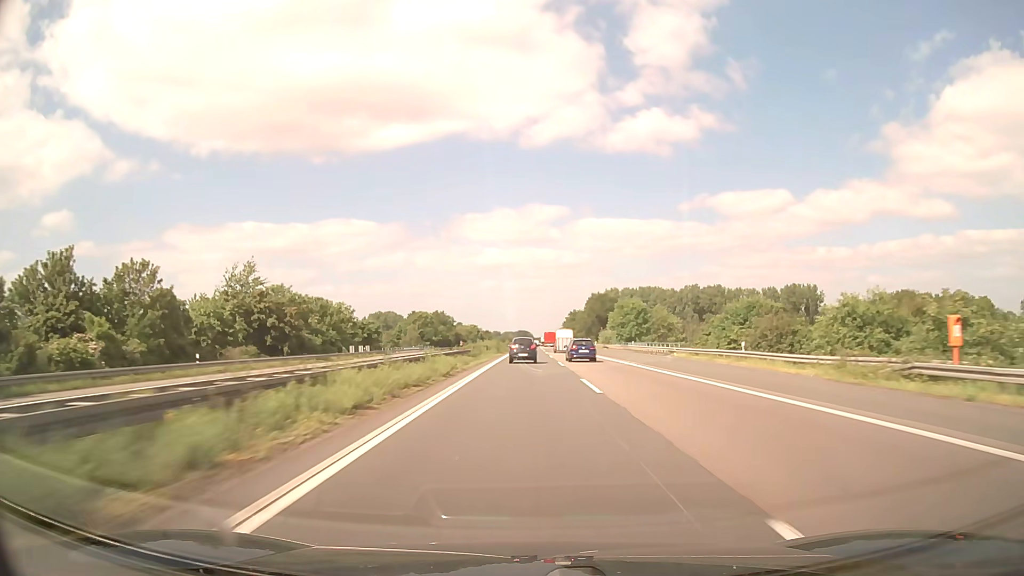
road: motorway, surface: asphalt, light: Day
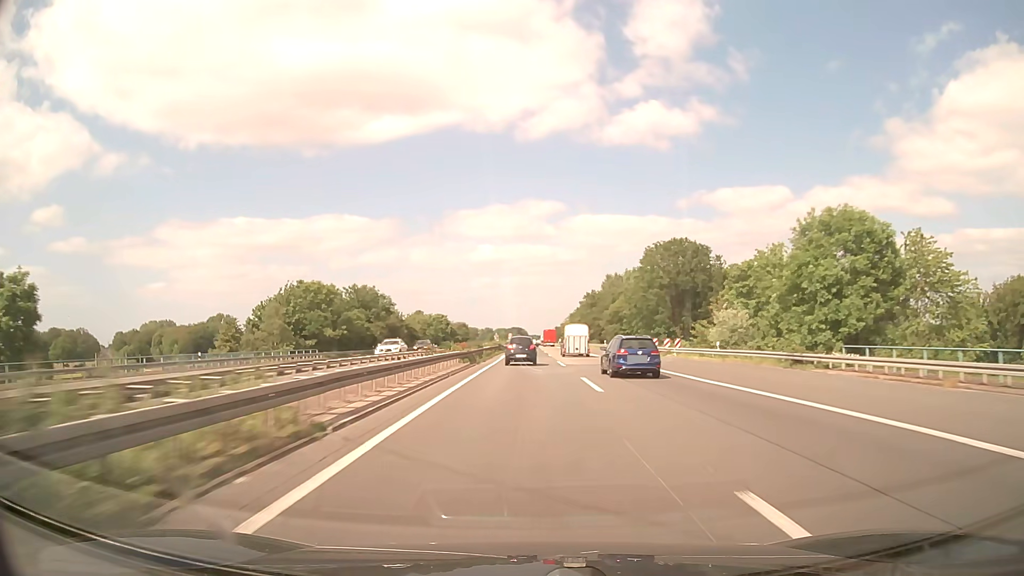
(+0.3, +92.2) m; 0°
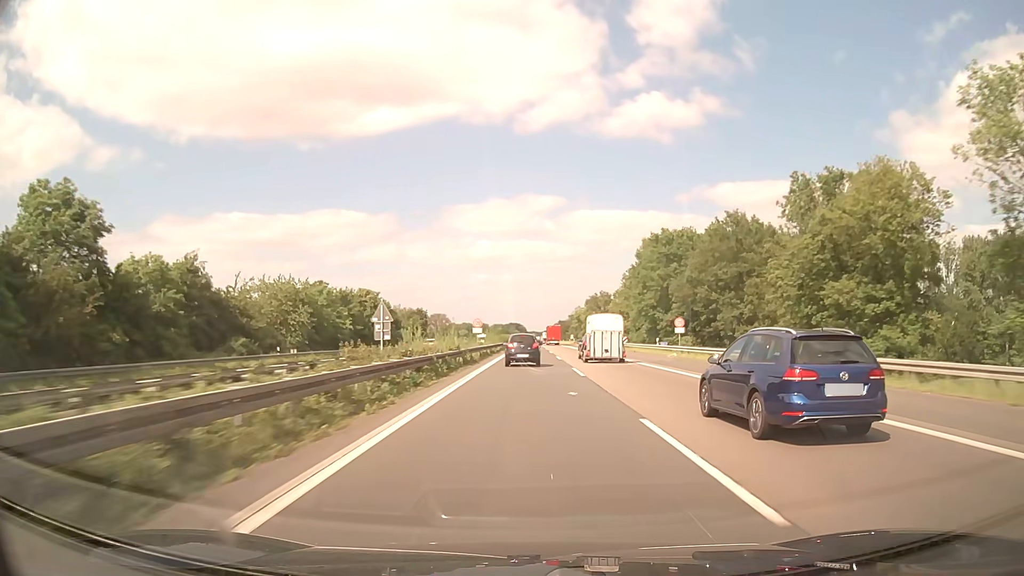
(+0.1, +89.5) m; 0°
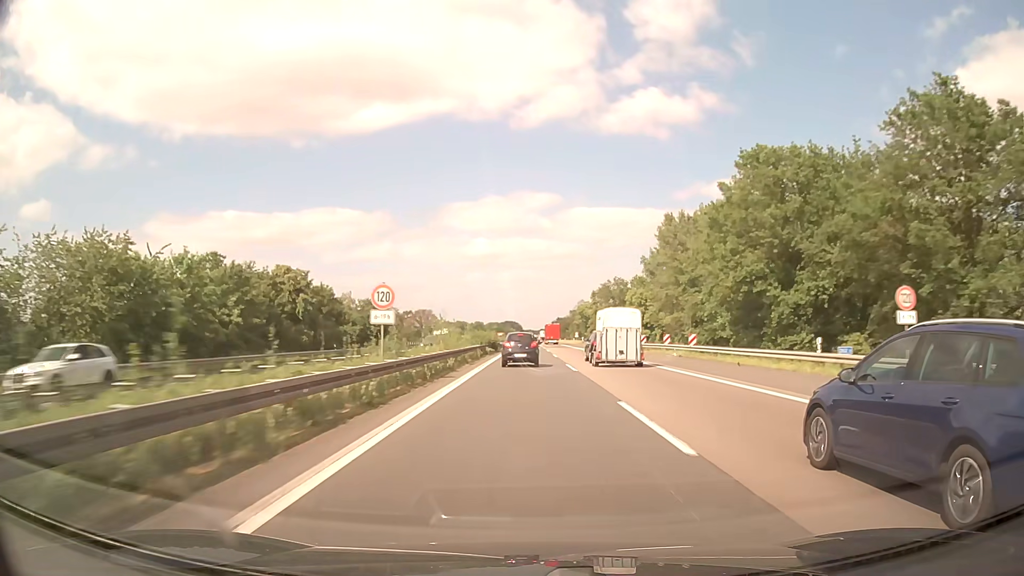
(+0.1, +34.7) m; 0°
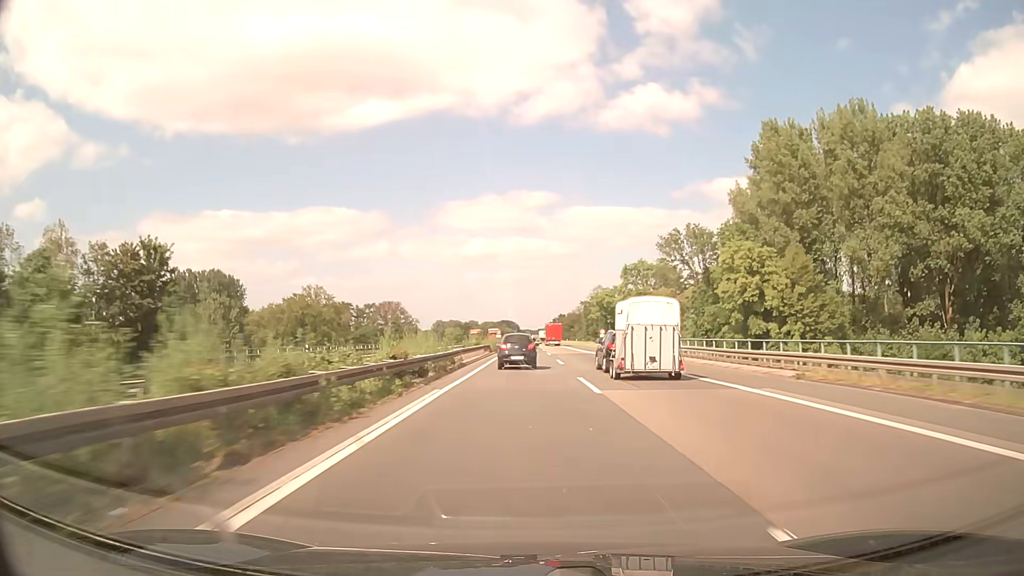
(+0.2, +65.3) m; 0°
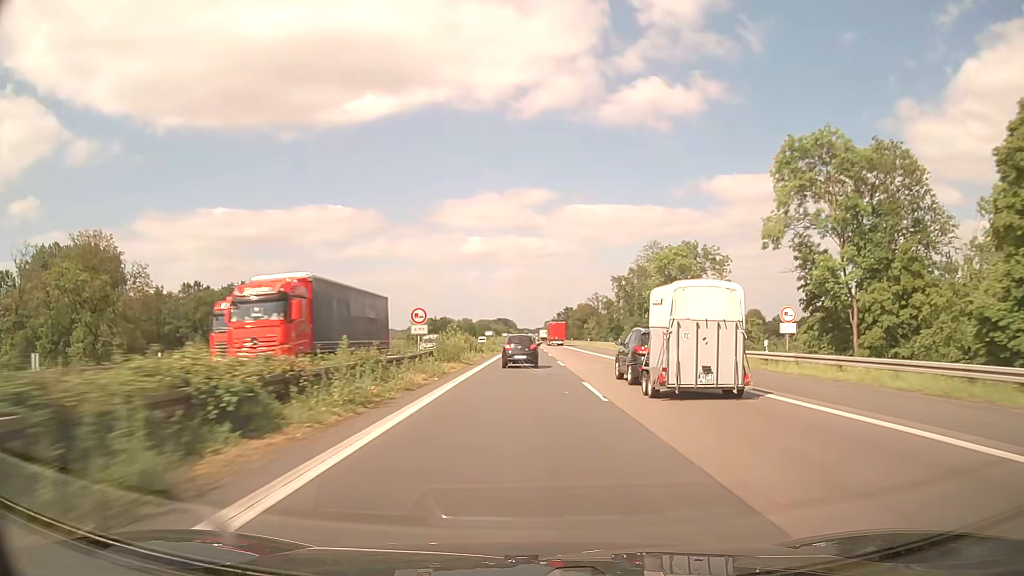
(0.0, +78.0) m; 0°
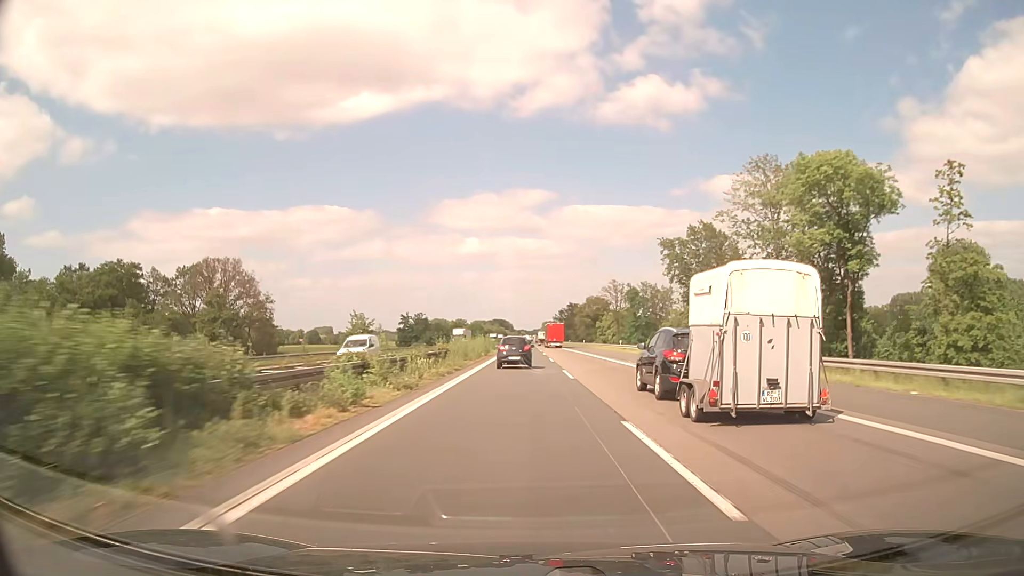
(+0.1, +47.0) m; 0°
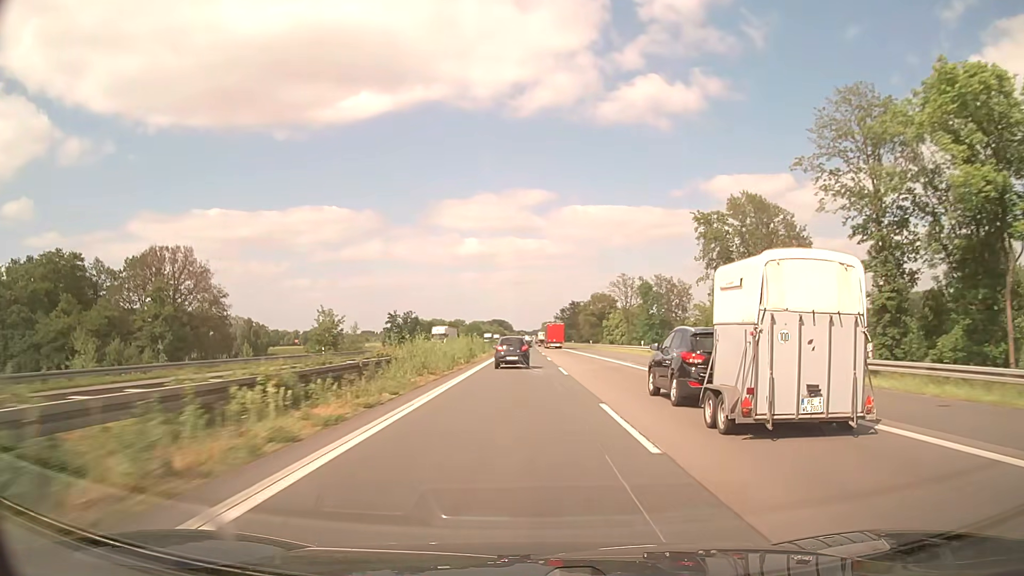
(0.0, +15.8) m; 0°
